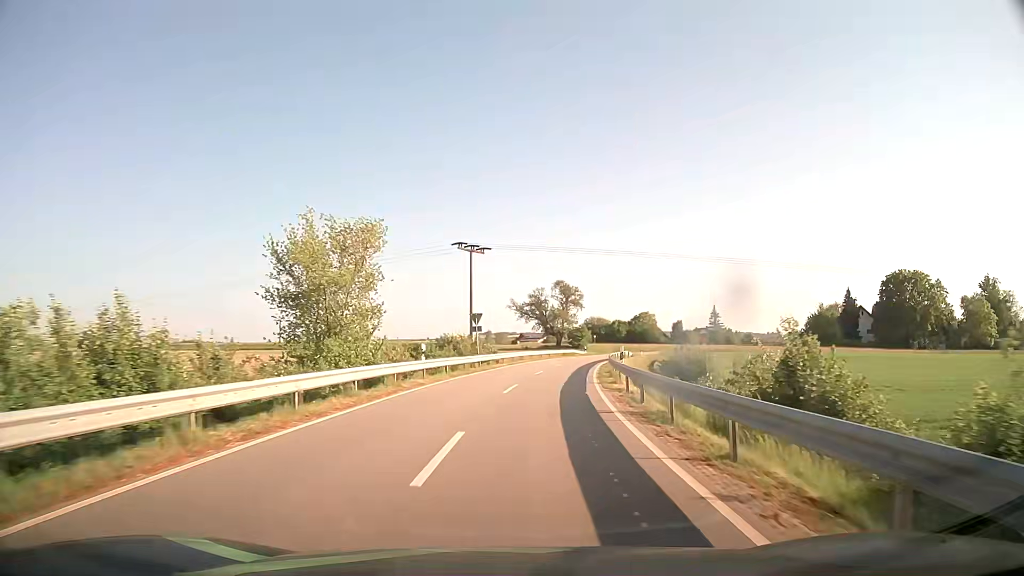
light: Day
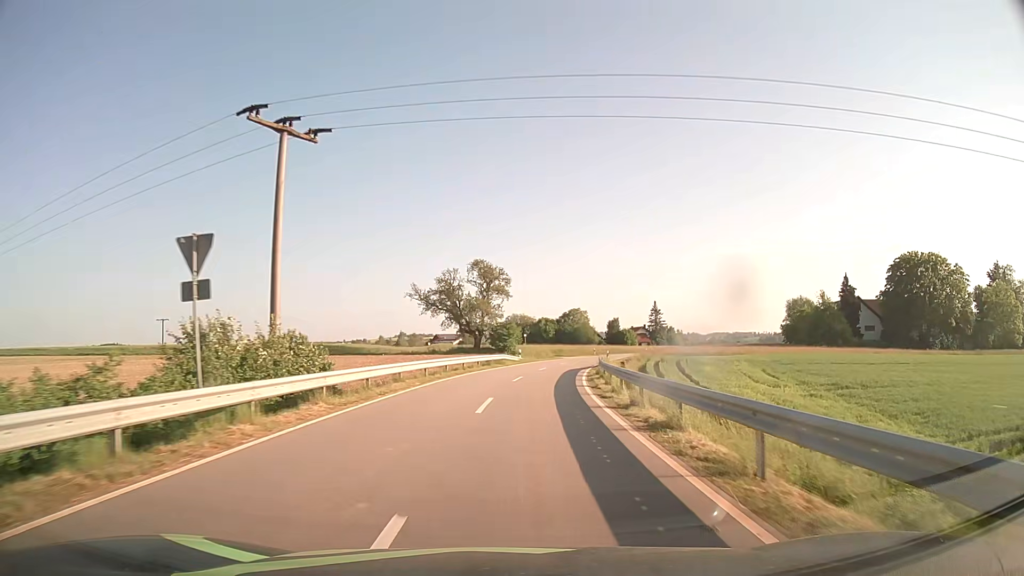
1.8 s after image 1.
(+1.9, +29.4) m; +7°
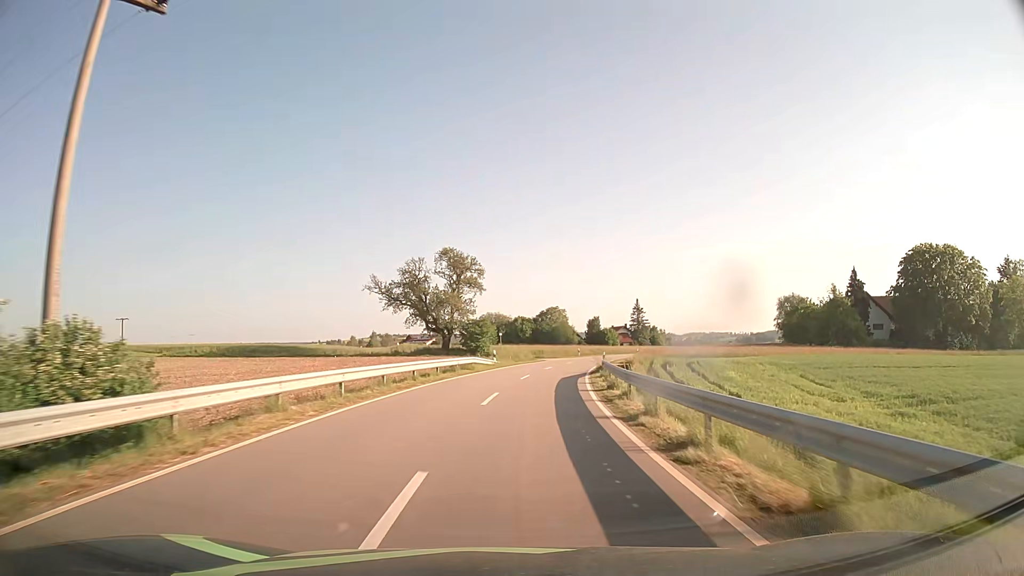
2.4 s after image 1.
(+0.2, +10.4) m; +2°
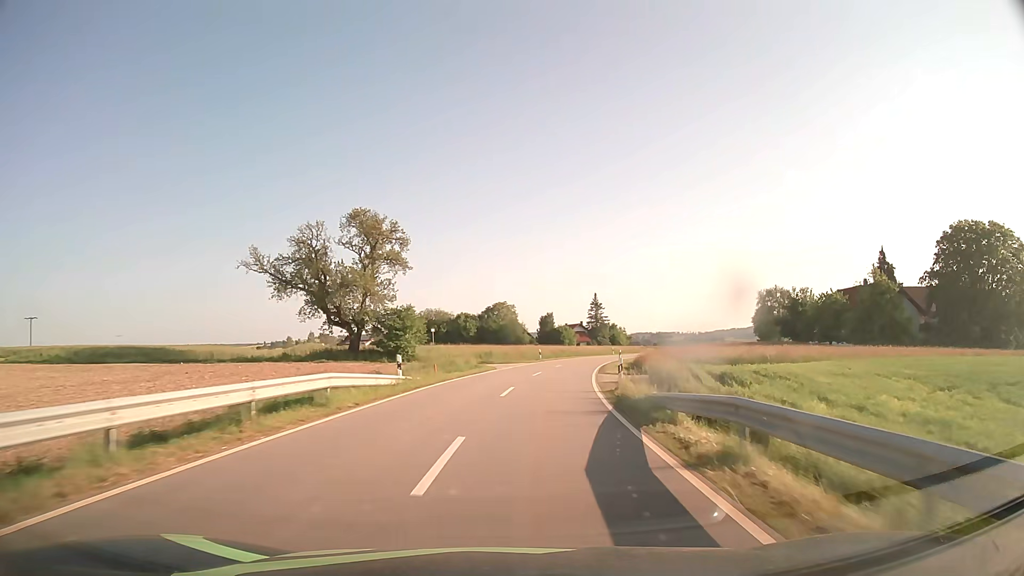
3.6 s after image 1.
(+0.8, +21.6) m; +5°
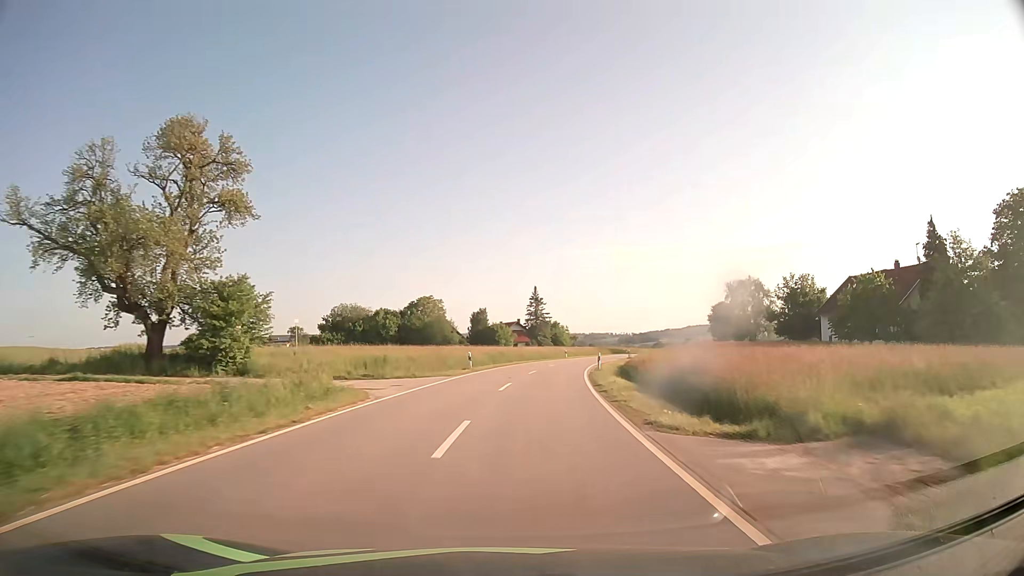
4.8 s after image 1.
(+1.0, +22.4) m; +5°
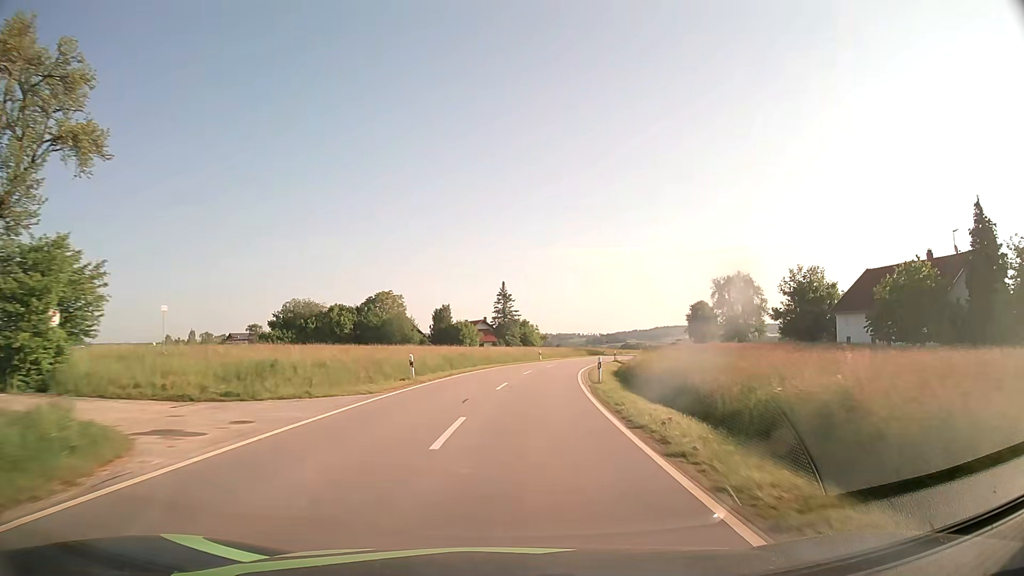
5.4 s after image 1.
(+0.3, +11.5) m; +3°
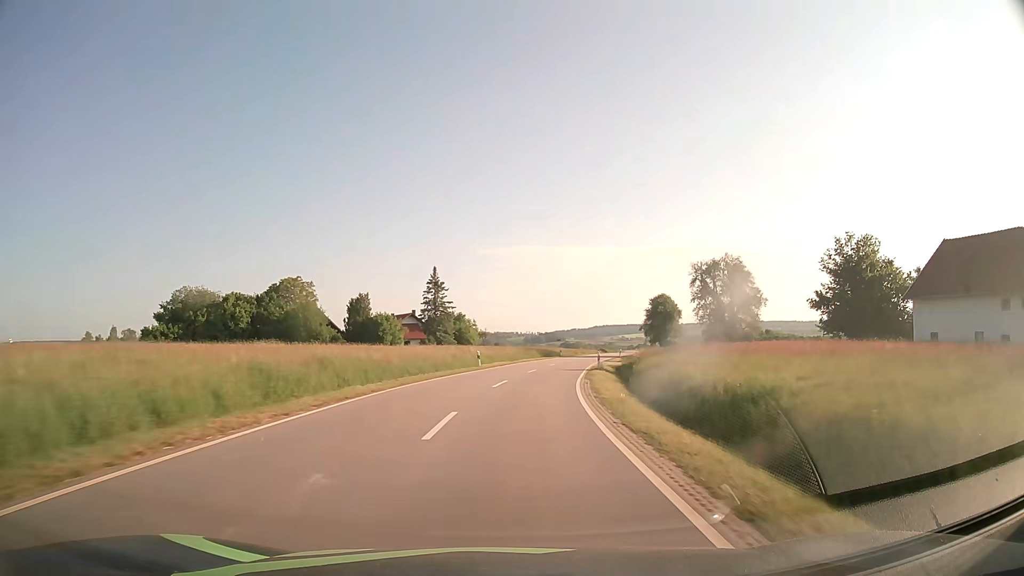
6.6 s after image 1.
(+1.1, +23.6) m; +5°
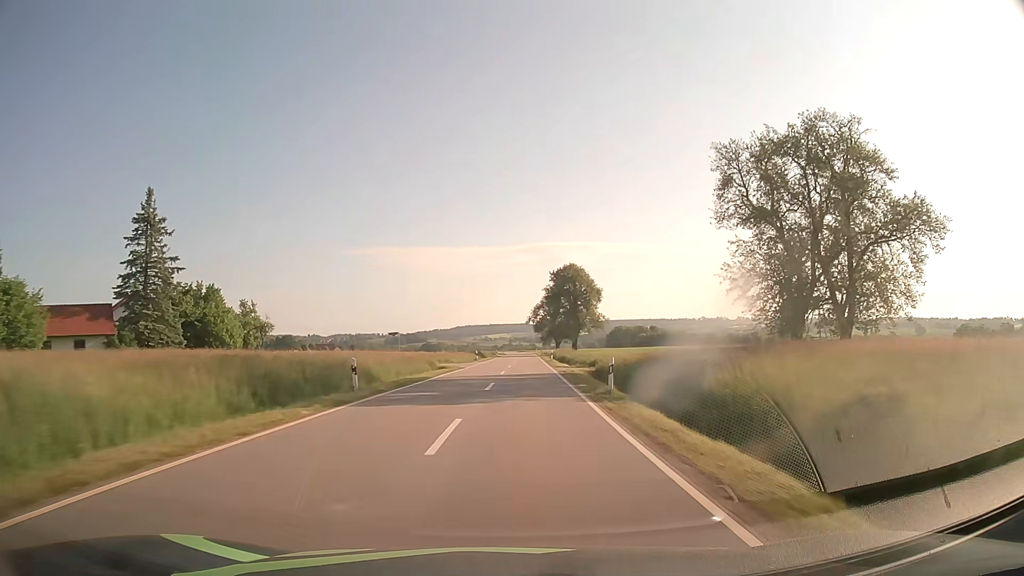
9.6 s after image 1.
(+7.0, +61.8) m; +12°
(0, +10) (0, +20) (+1, +30) (+1, +40) (+2, +50) (+2, +60) (+3, +70) (+3, +80) (+3, +90) (+4, +100) m
